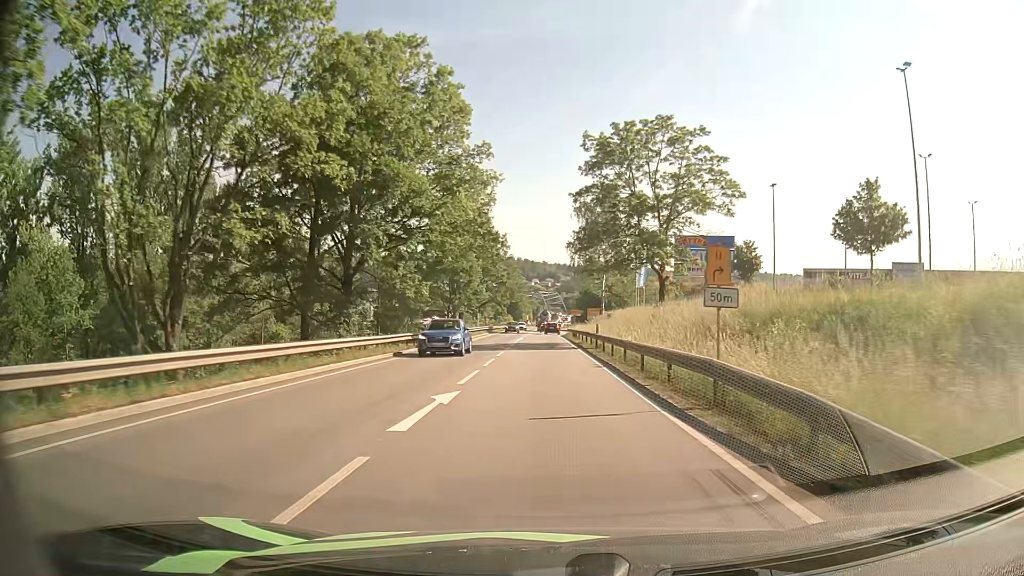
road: primary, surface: asphalt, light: Day
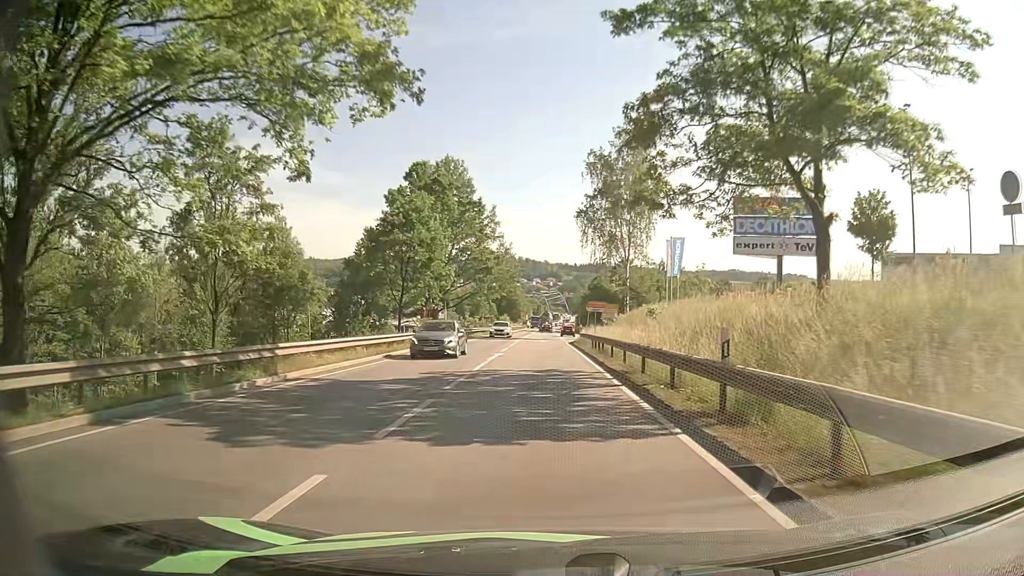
(-0.1, +24.9) m; 0°
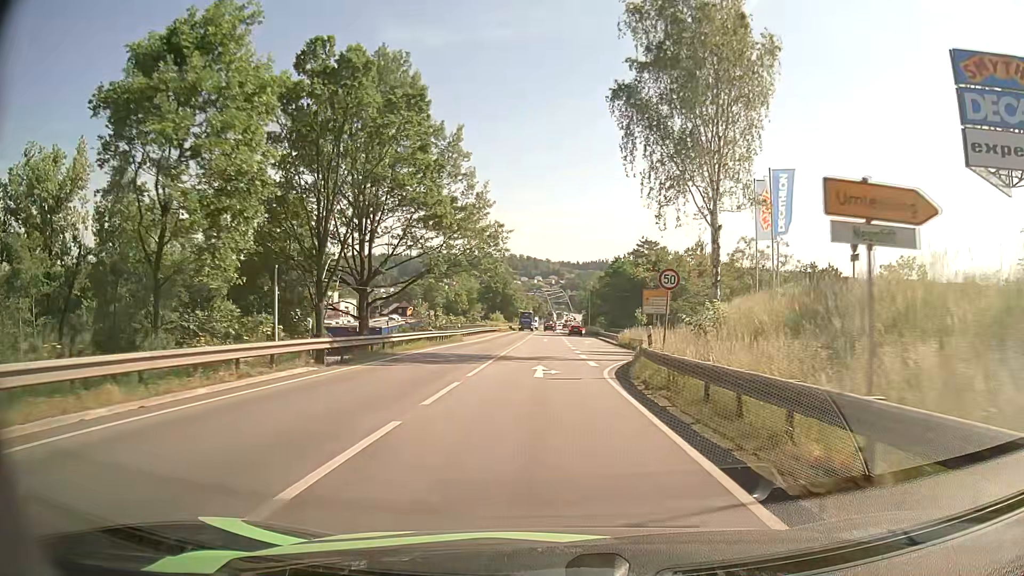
(-0.1, +32.4) m; 0°
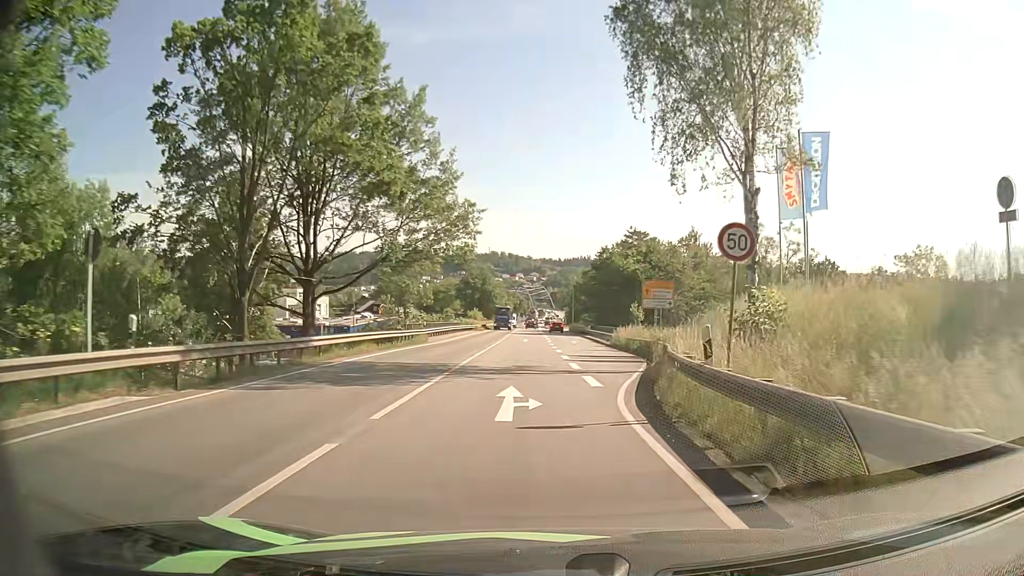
(0.0, +7.9) m; +1°
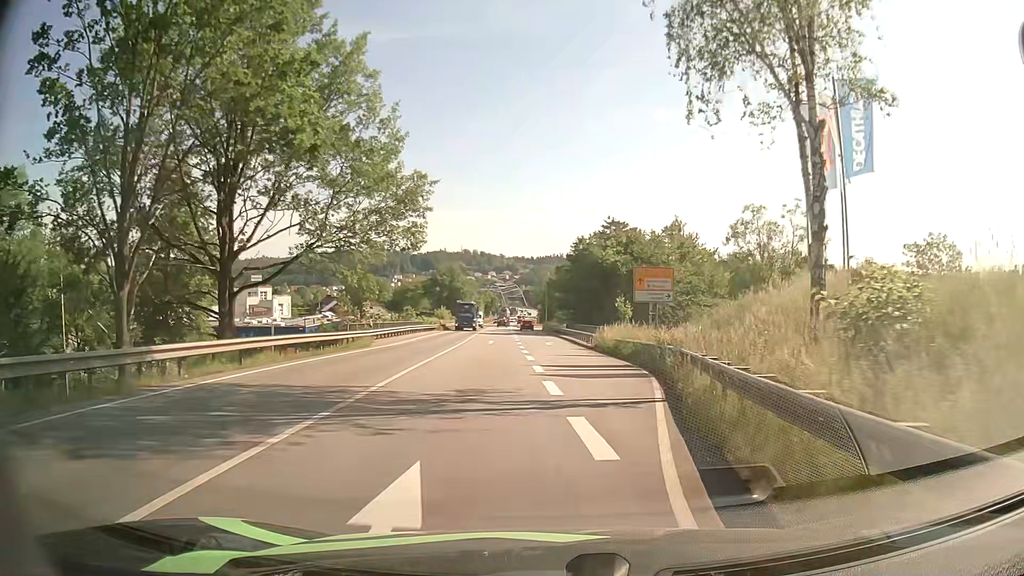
(+0.2, +7.7) m; +3°
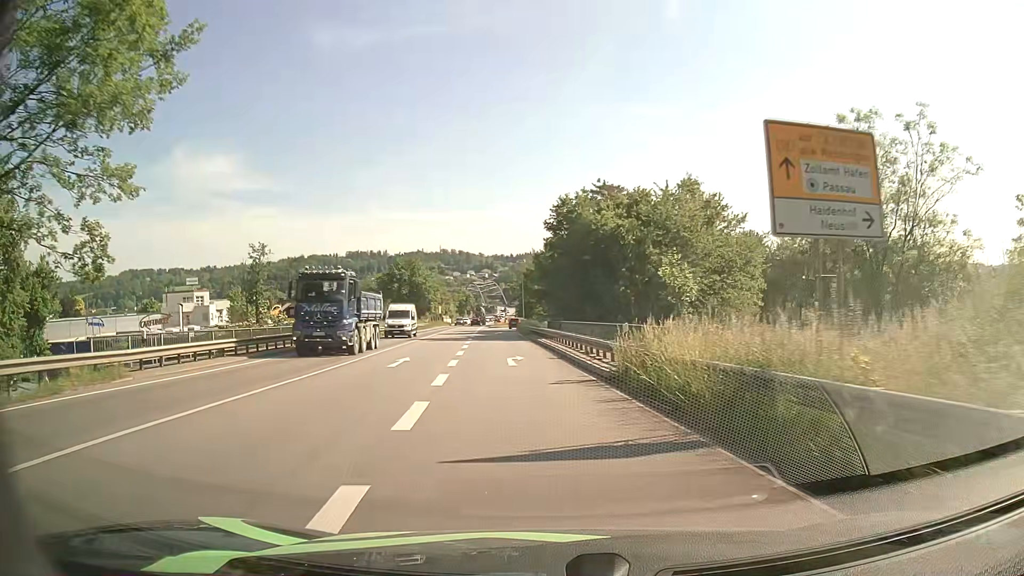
(+0.6, +22.0) m; +2°
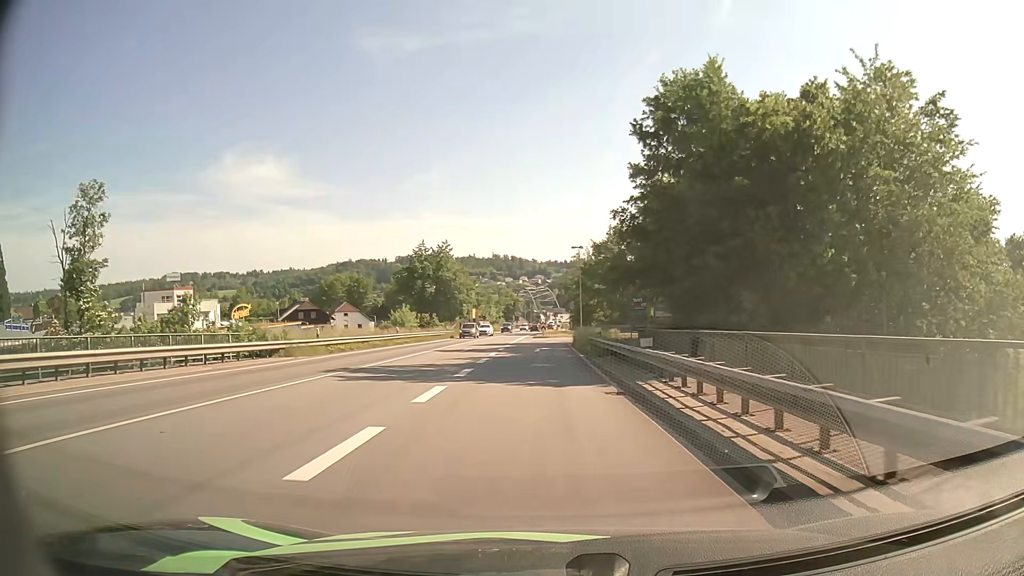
(-1.5, +26.7) m; -5°
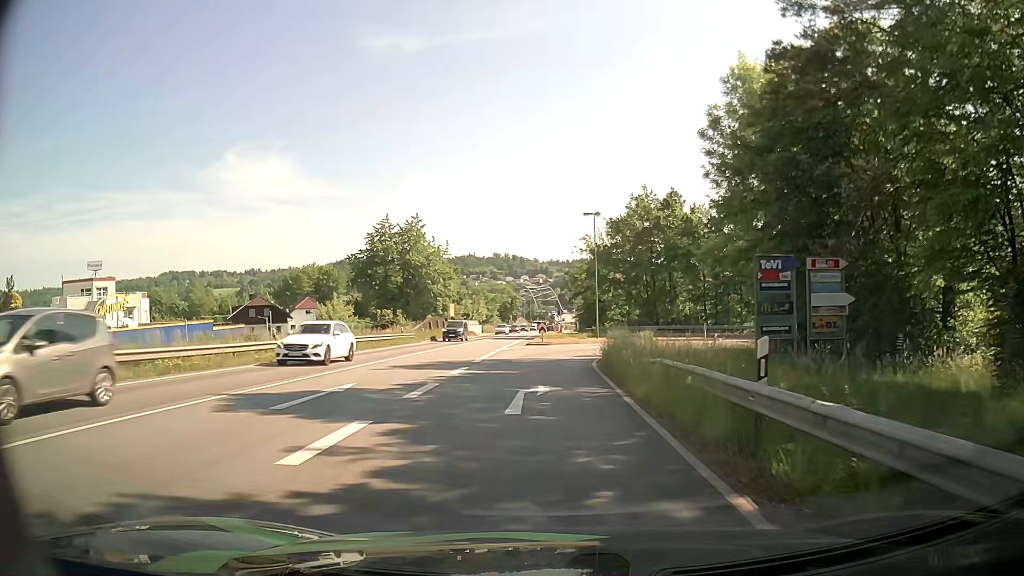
(-0.1, +23.4) m; -1°
(0, +10) (0, +20) (+1, +30) (+5, +39) (+12, +45) (+22, +47) (+32, +44) (+41, +40) (+49, +34) (+54, +25) m
